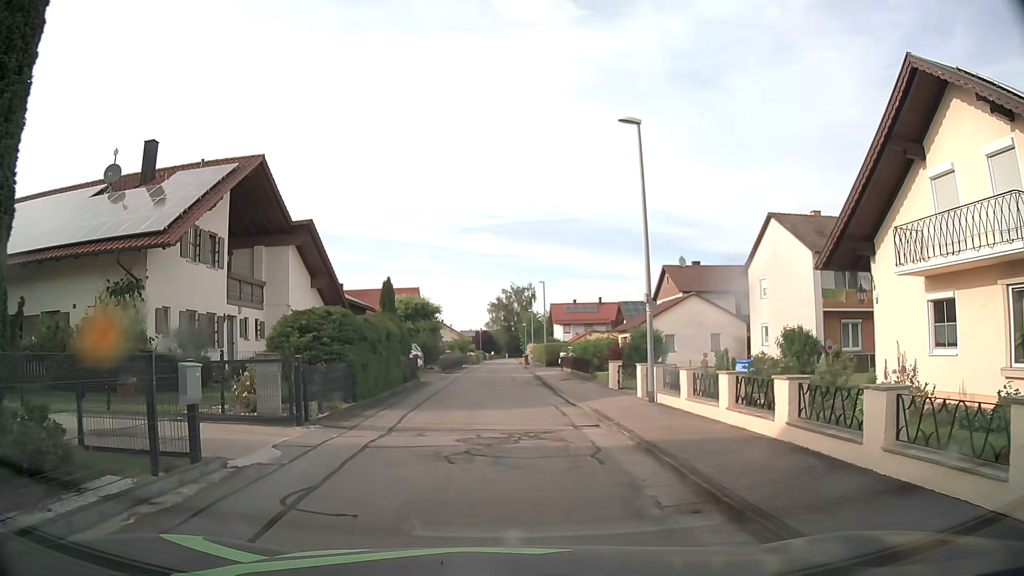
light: Day
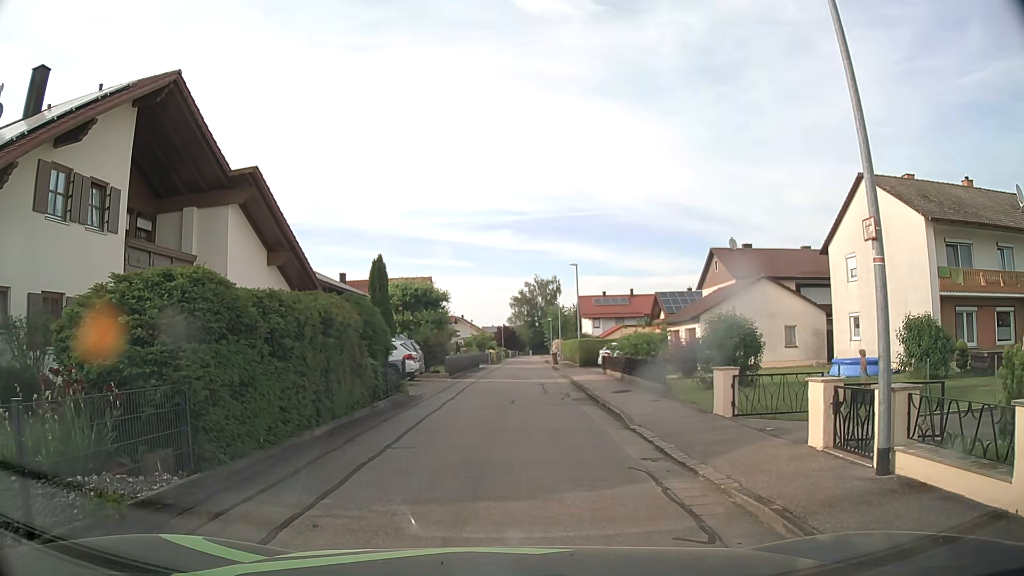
(-0.1, +8.4) m; 0°
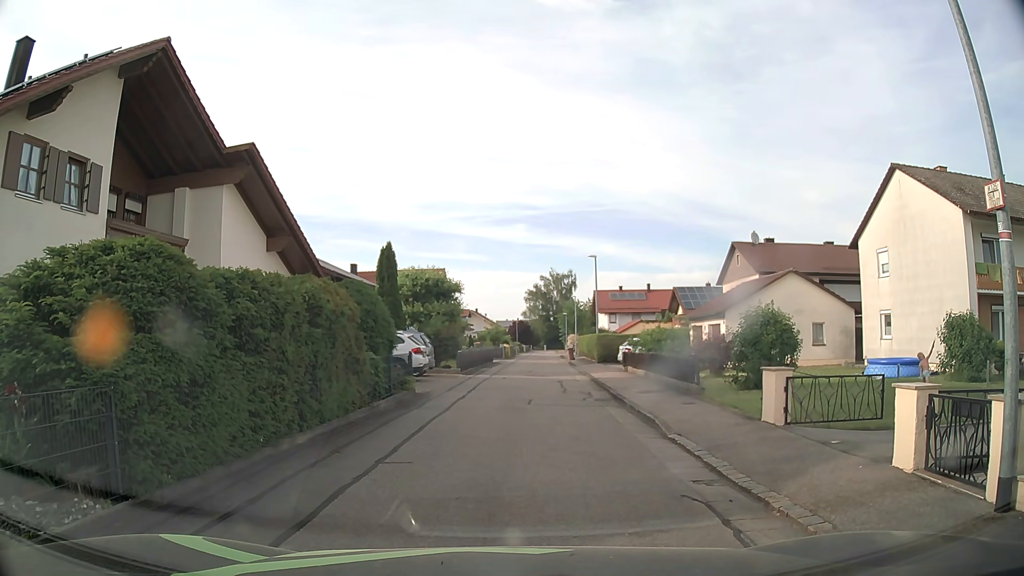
(-0.1, +1.6) m; -2°
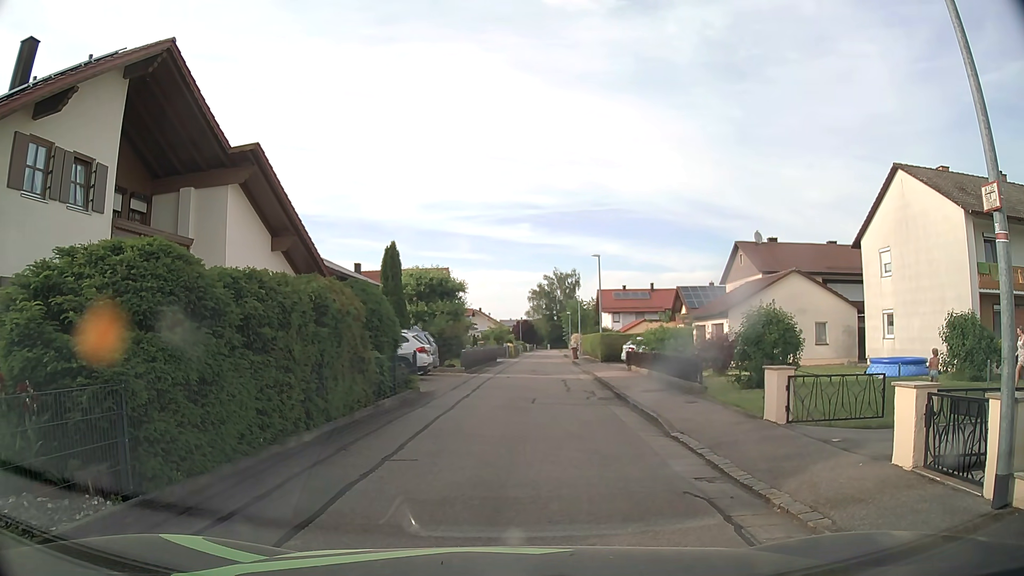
(0.0, +0.1) m; 0°
